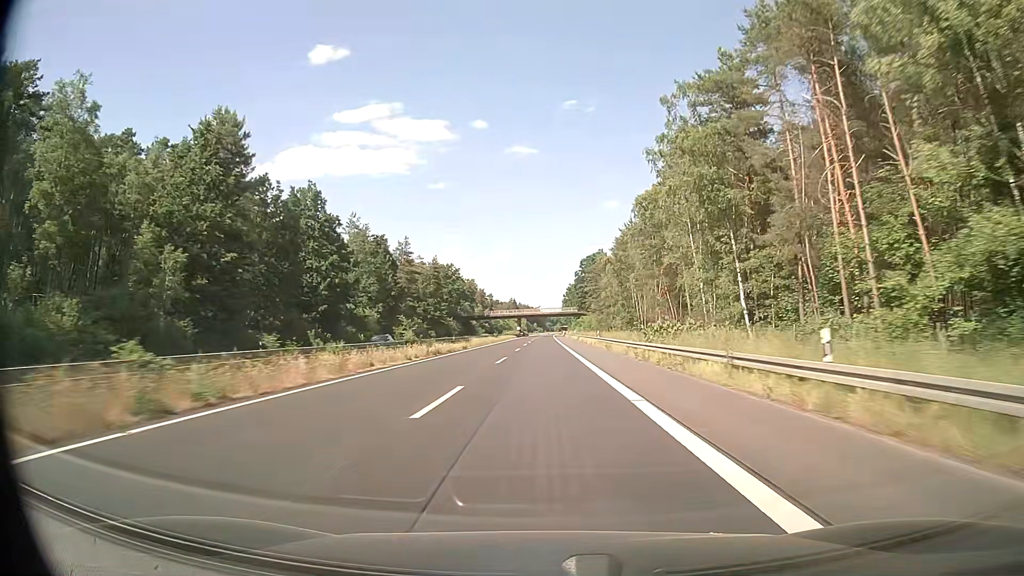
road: trunk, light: Day
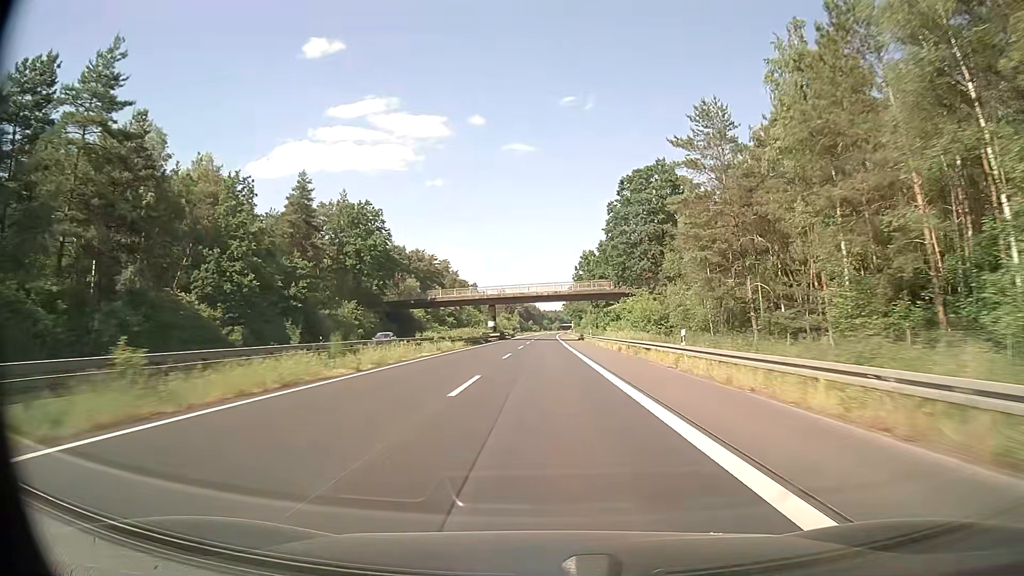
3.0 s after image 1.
(-0.1, +87.2) m; 0°
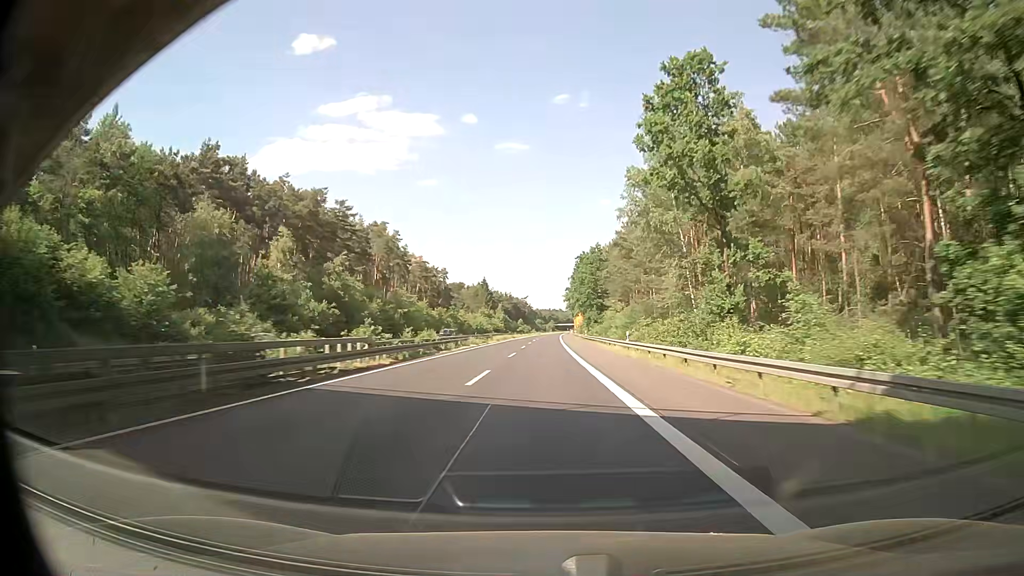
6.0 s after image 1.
(+0.4, +87.2) m; +1°
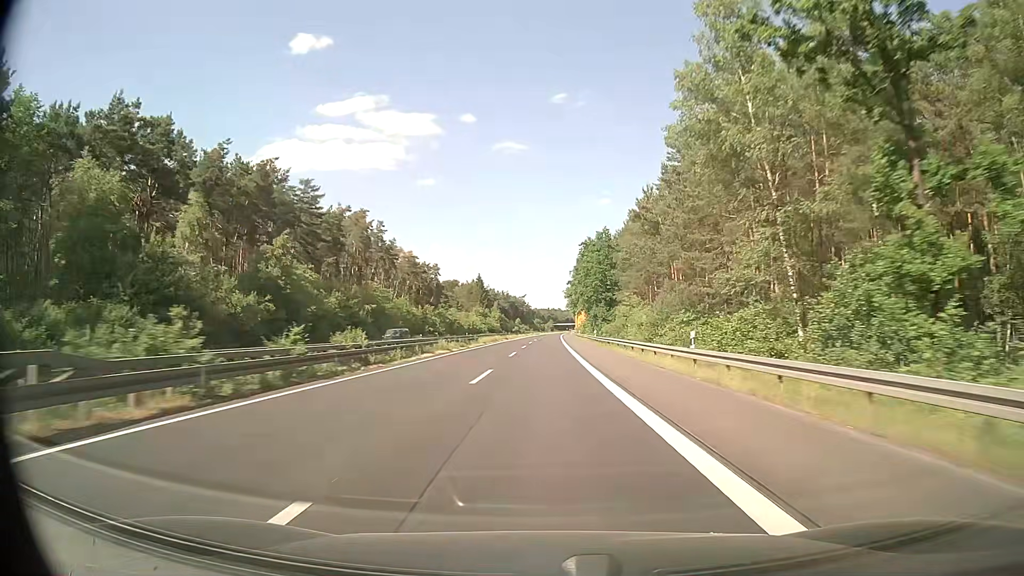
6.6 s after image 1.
(+0.1, +17.4) m; 0°
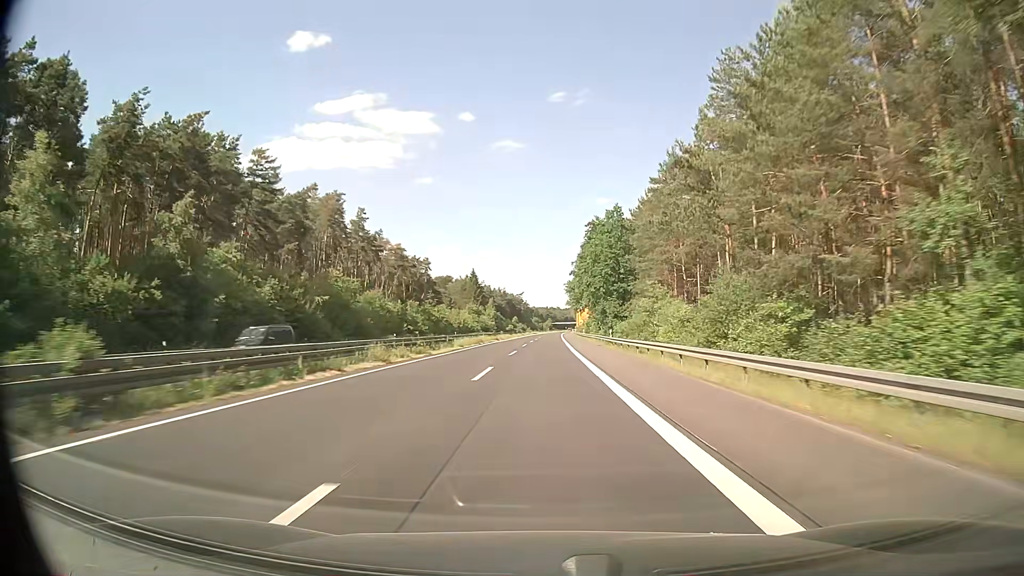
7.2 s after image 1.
(0.0, +17.4) m; 0°
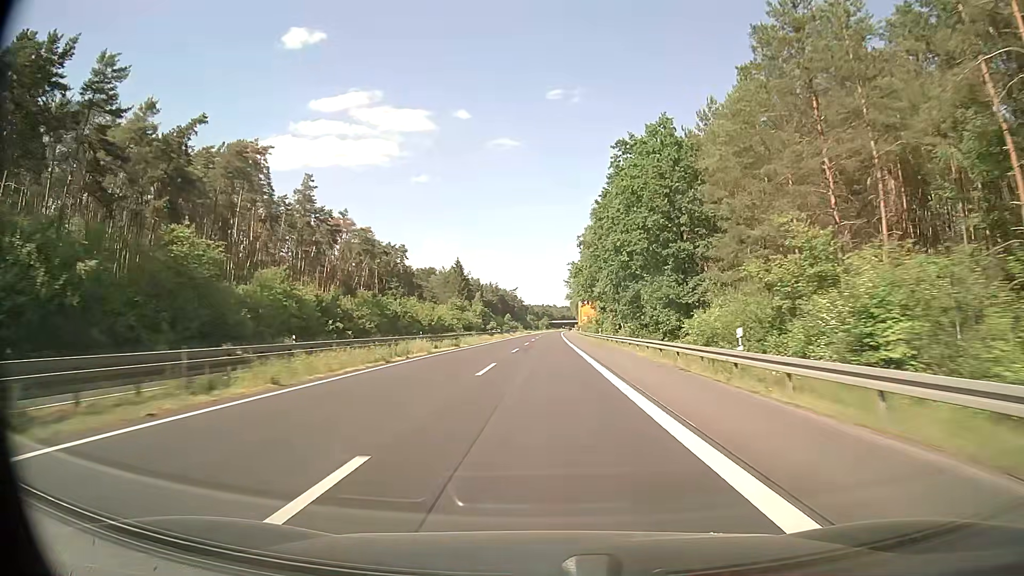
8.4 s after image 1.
(+0.1, +34.9) m; 0°
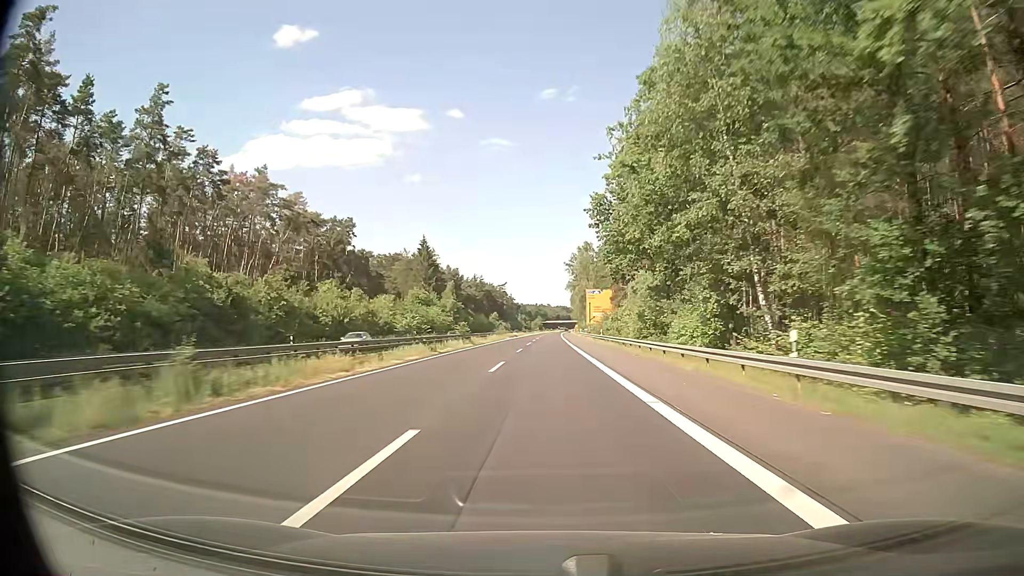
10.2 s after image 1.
(+0.3, +52.2) m; 0°
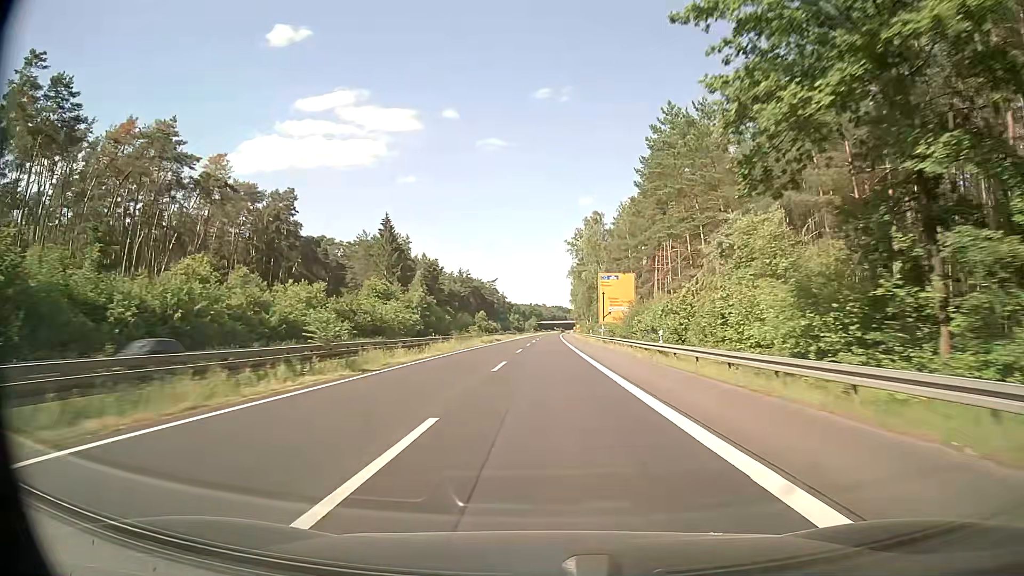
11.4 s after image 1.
(+0.2, +34.8) m; 0°
(0, +10) (0, +20) (0, +30) (0, +40) (0, +50) (0, +60) (0, +70) (+1, +80) (+1, +90) (+1, +100) m
